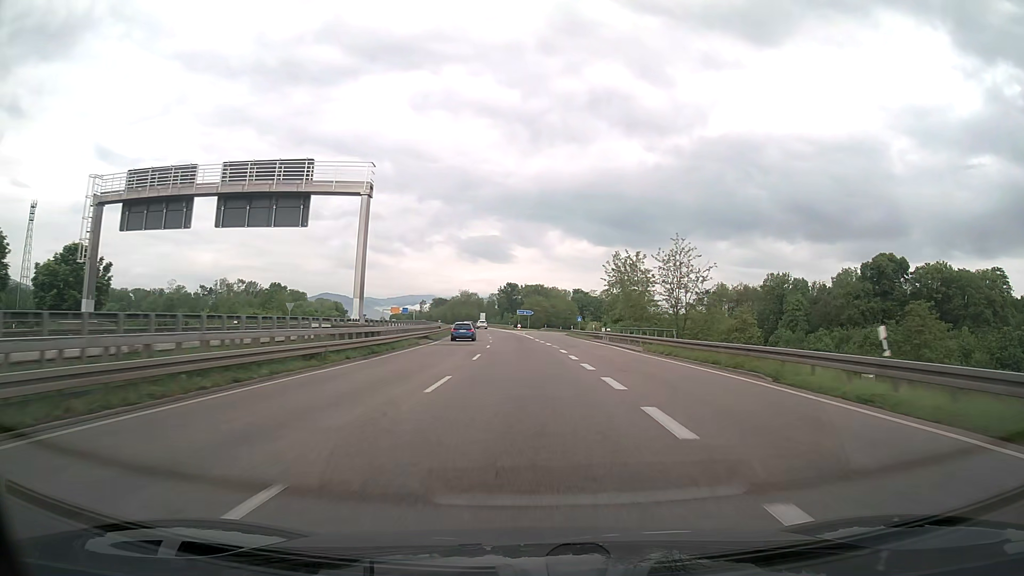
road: trunk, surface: asphalt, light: Day
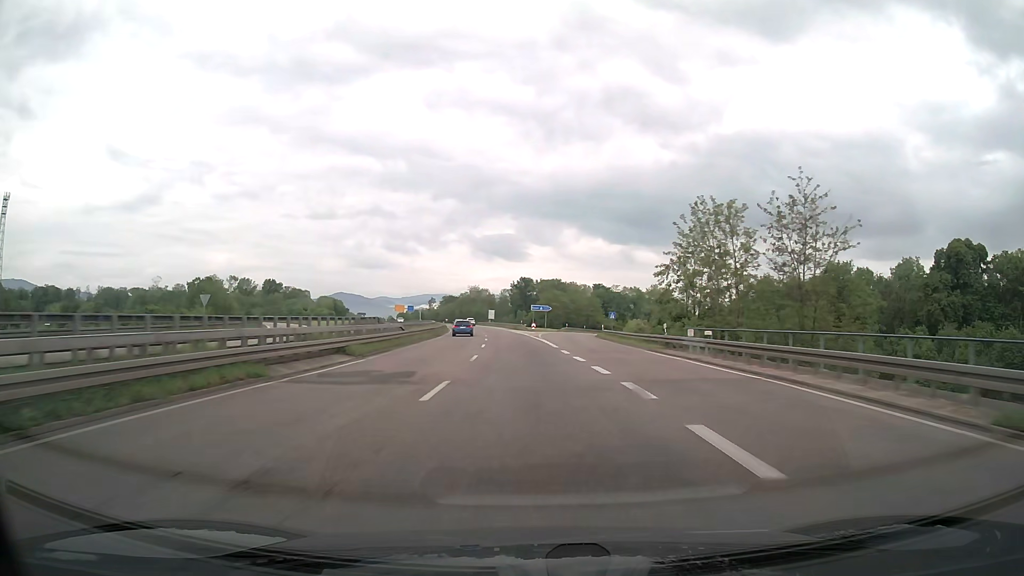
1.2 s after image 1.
(-0.3, +26.4) m; -1°
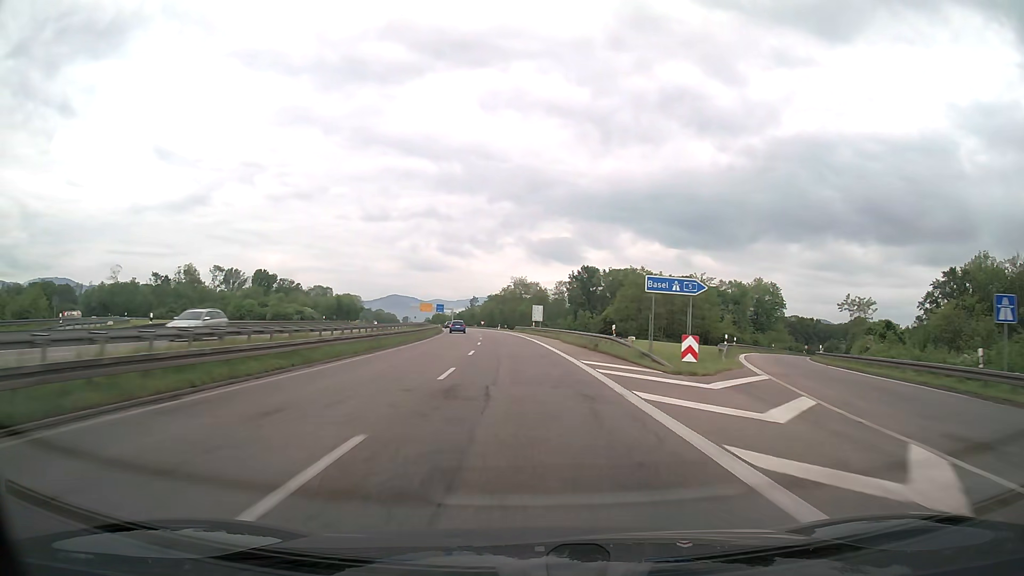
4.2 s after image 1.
(-2.6, +68.0) m; -5°
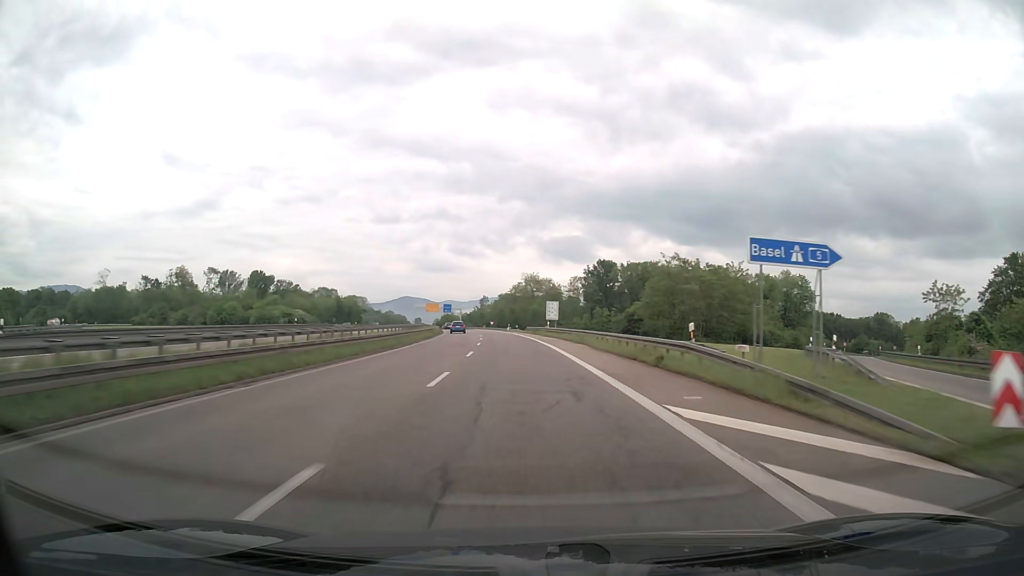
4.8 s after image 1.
(-0.1, +13.8) m; -1°
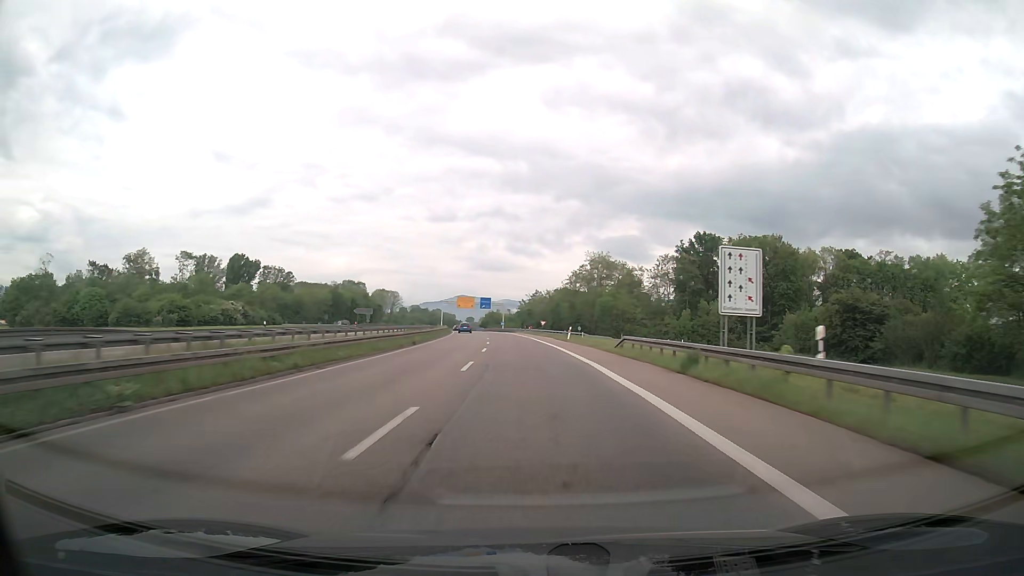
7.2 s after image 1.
(-2.1, +55.7) m; -5°
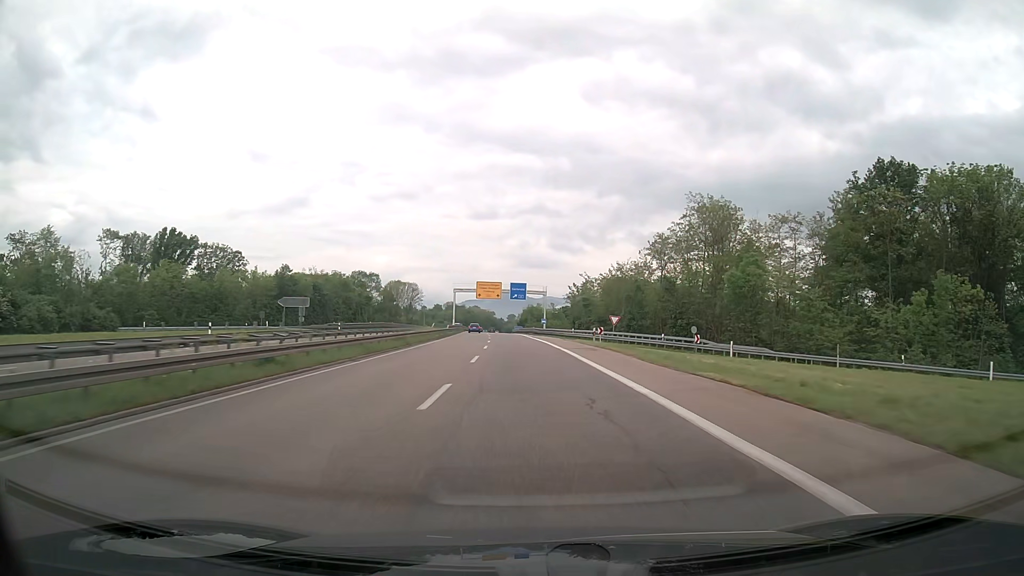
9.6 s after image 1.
(-1.9, +56.6) m; -4°
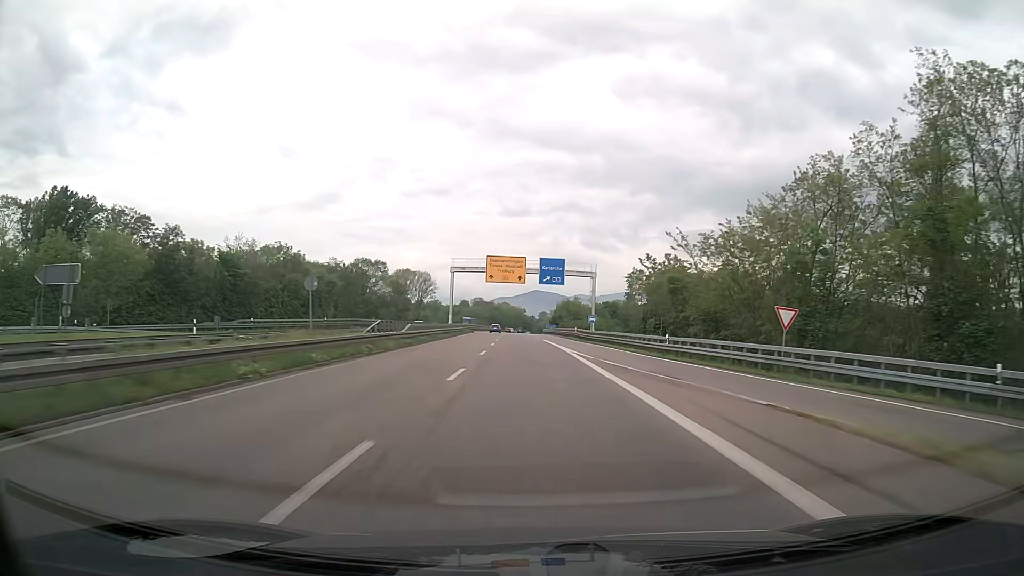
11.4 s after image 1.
(-0.9, +43.1) m; -3°
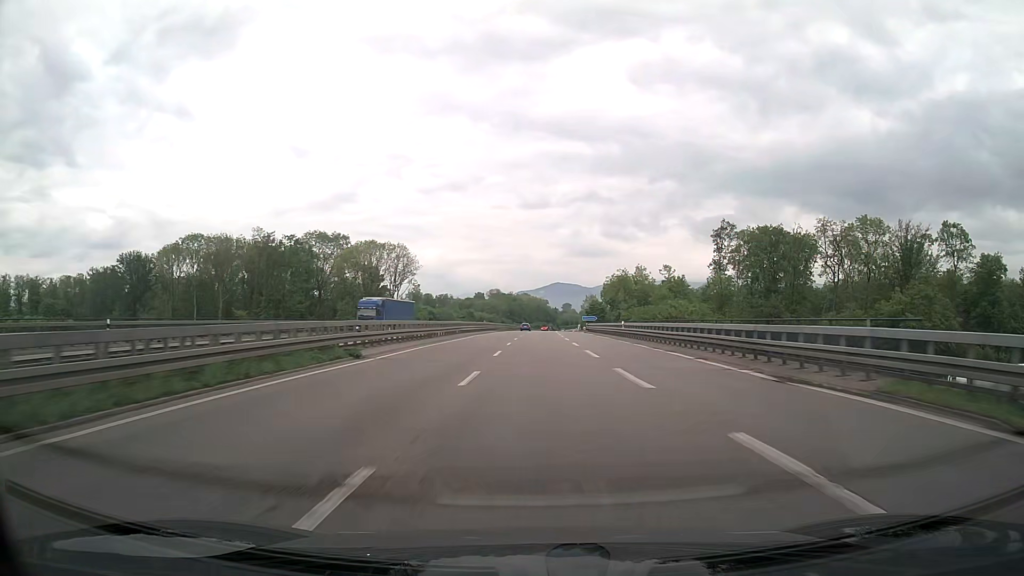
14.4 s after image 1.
(-1.7, +73.5) m; -2°
